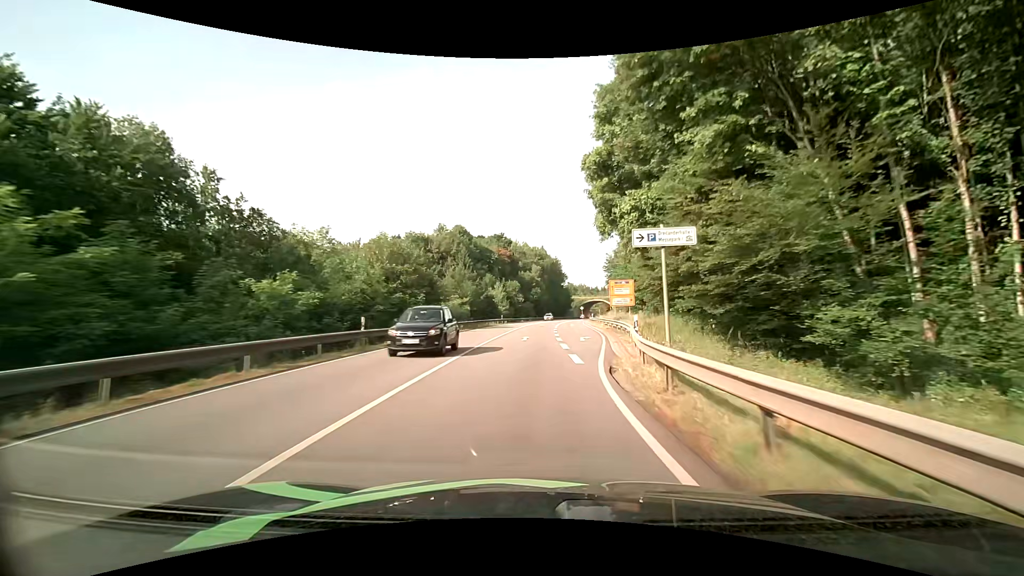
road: primary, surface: asphalt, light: Day
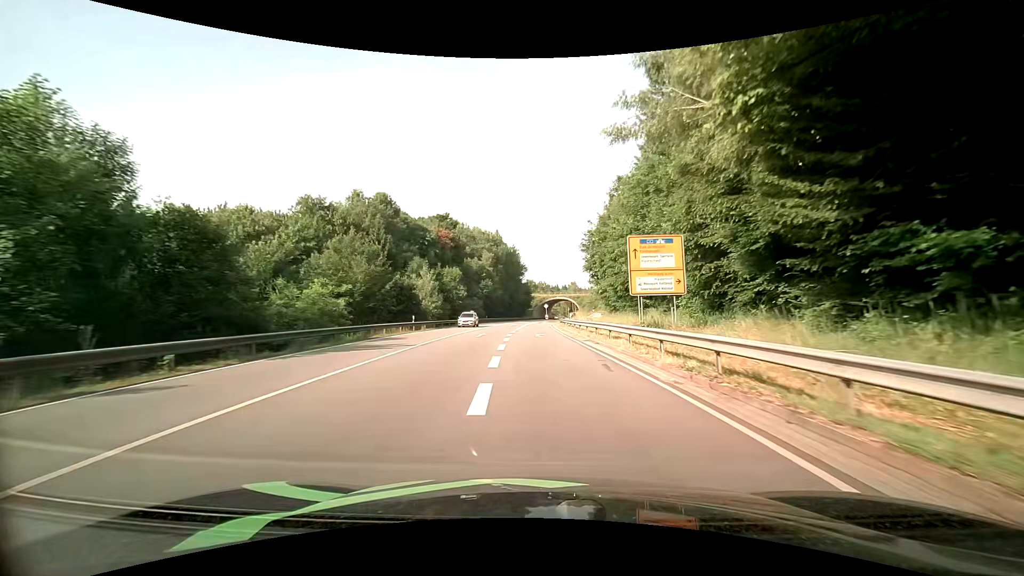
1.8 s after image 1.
(+1.4, +31.0) m; +5°
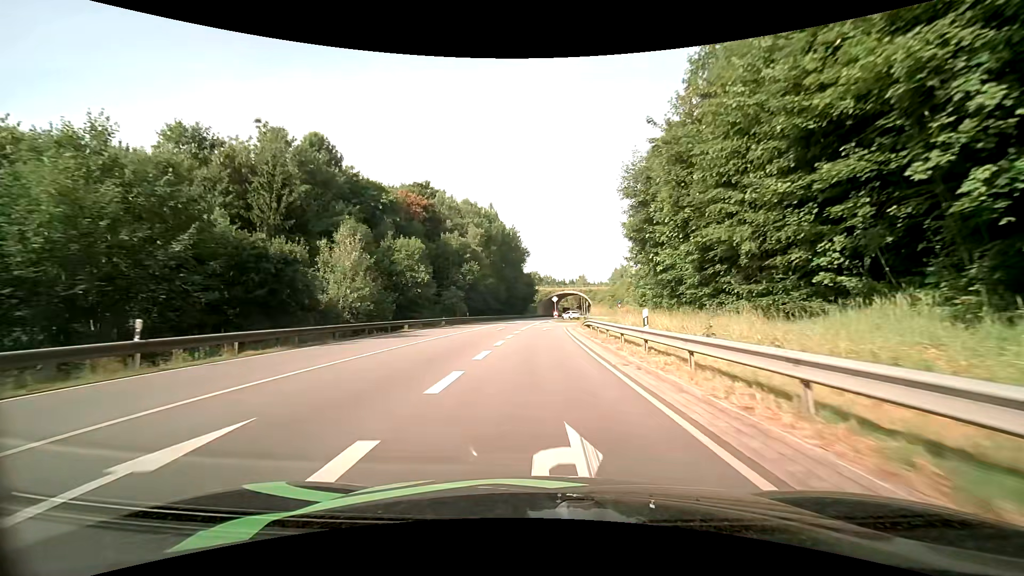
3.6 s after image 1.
(0.0, +28.2) m; -1°
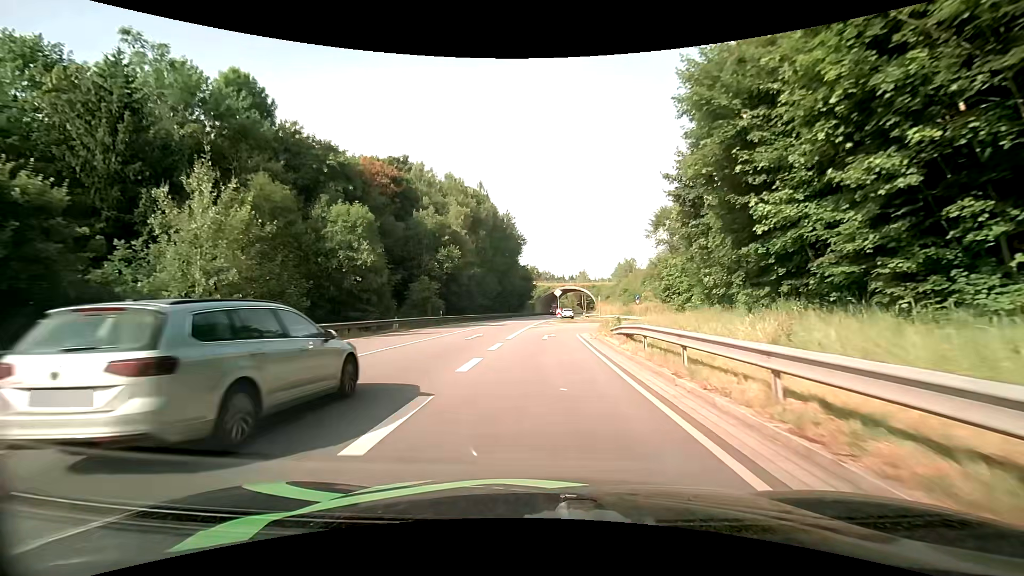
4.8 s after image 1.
(+0.1, +15.2) m; +1°
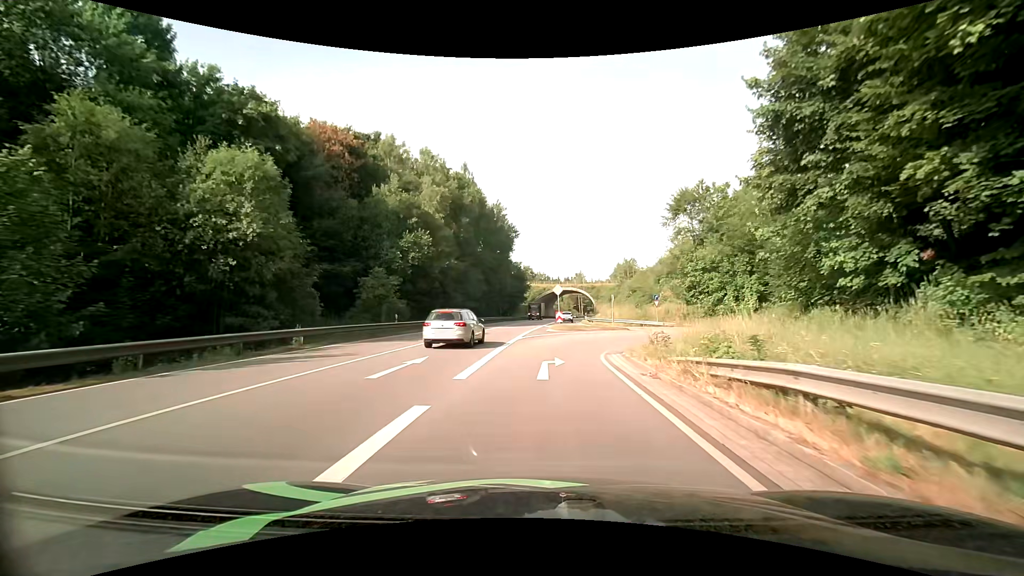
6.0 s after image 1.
(0.0, +12.4) m; +1°
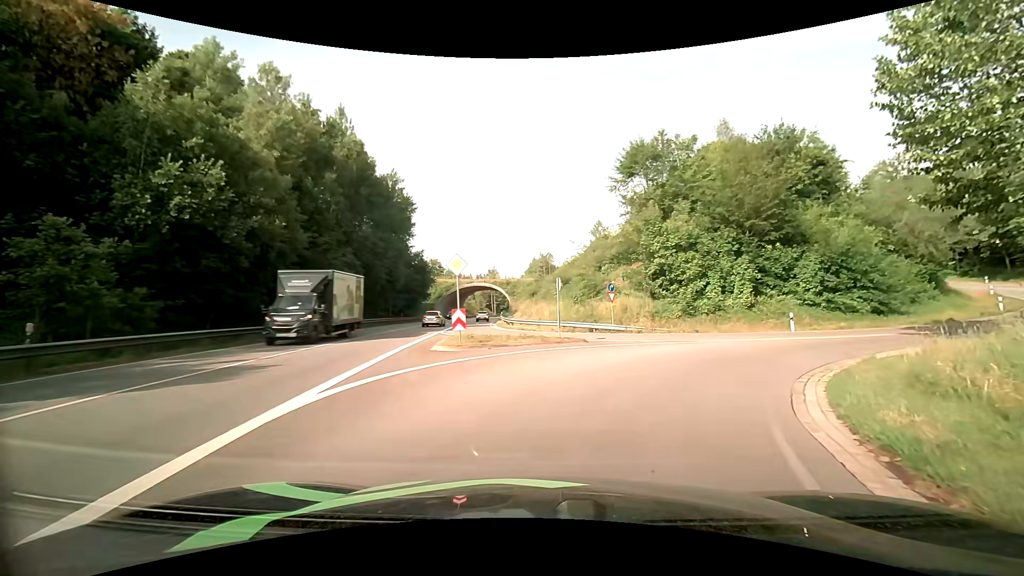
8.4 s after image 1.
(+0.7, +18.1) m; +9°
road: primary_link
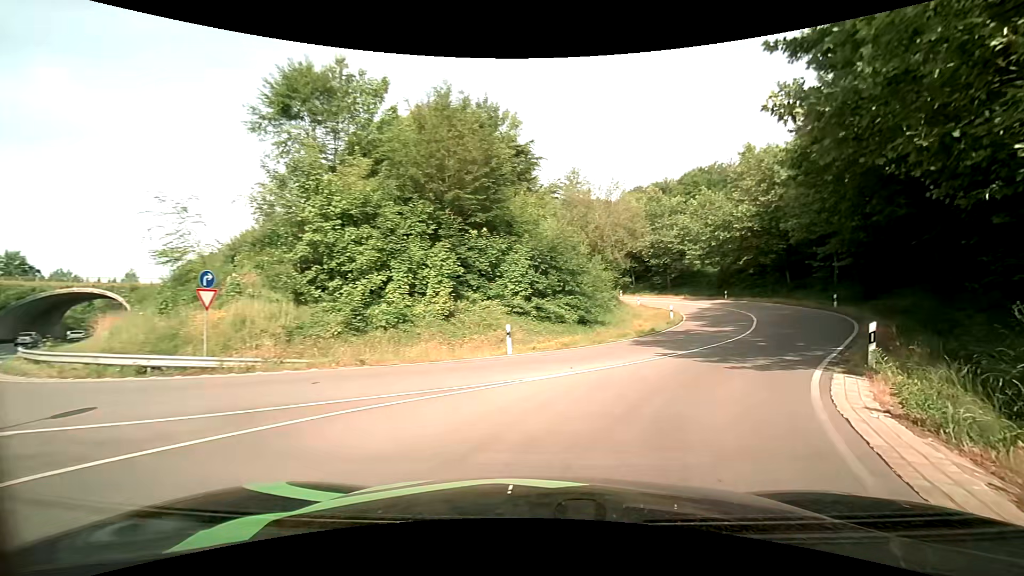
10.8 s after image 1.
(+3.8, +14.0) m; +33°
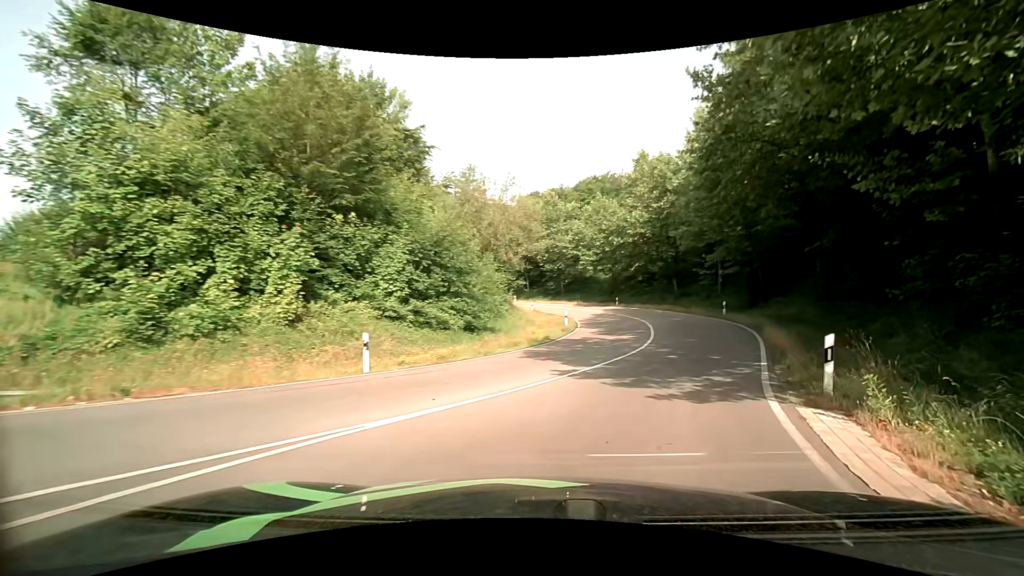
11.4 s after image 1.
(+0.4, +4.0) m; +12°
